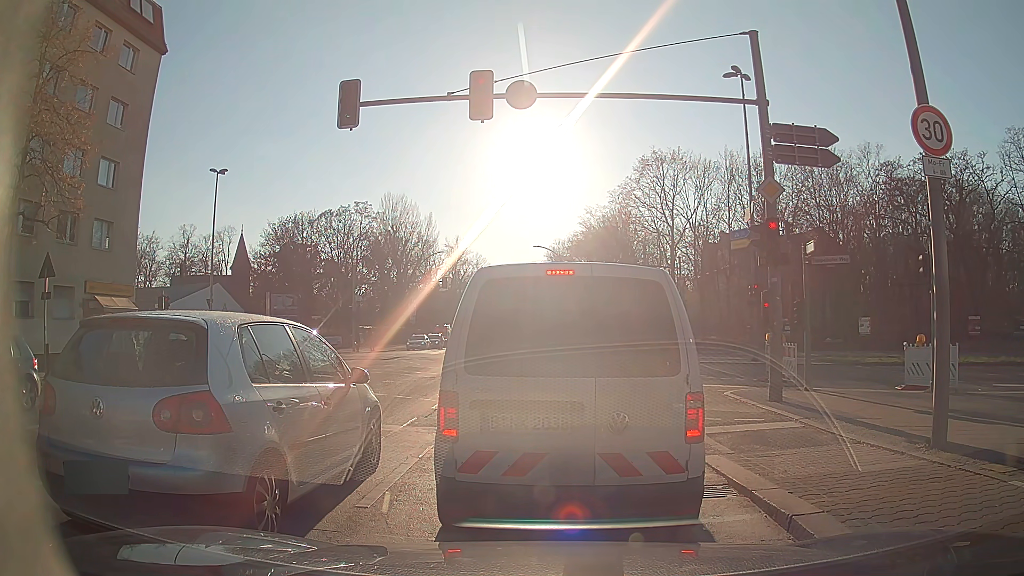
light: Day
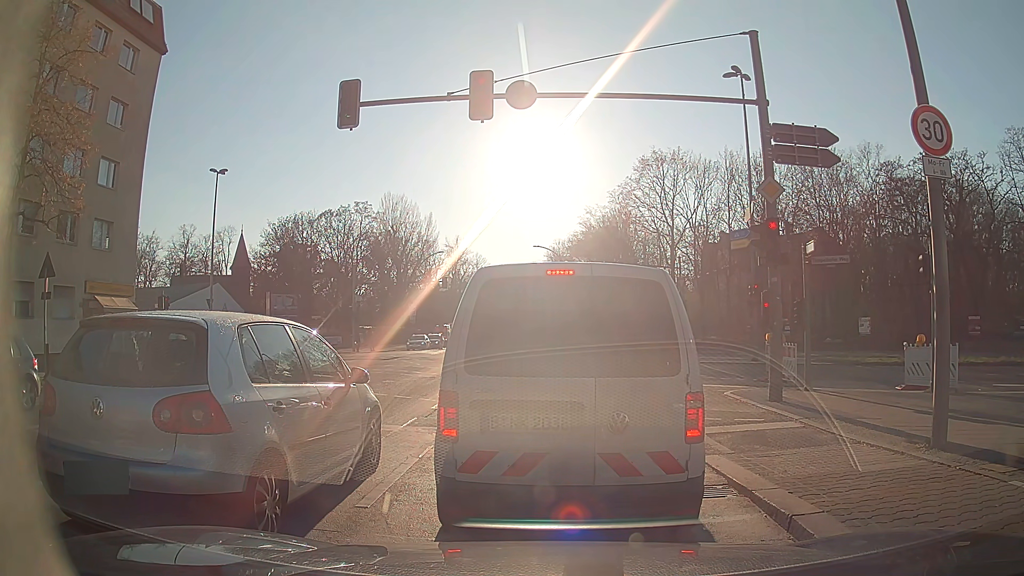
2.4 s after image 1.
(0.0, 0.0) m; 0°
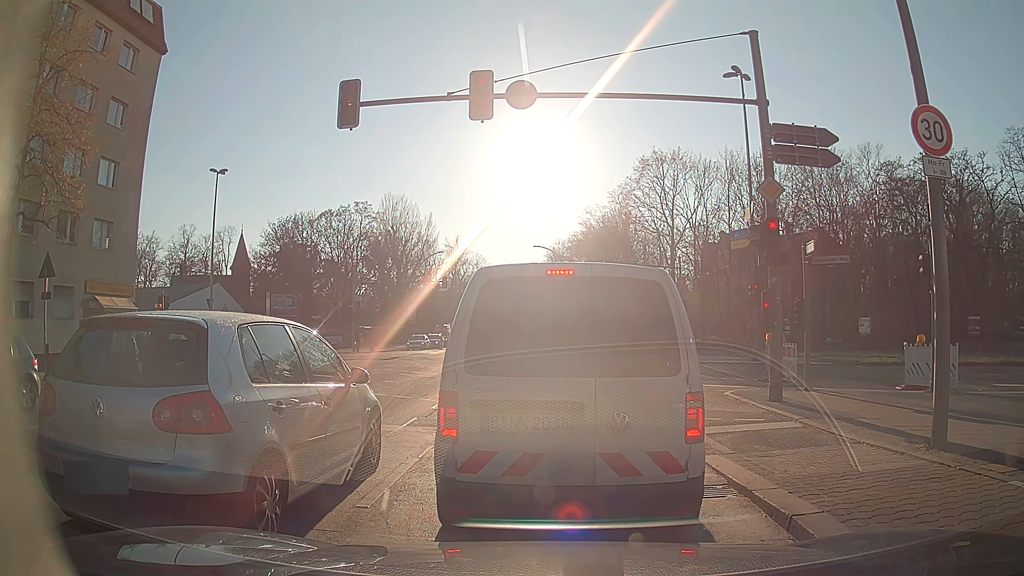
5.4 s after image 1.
(0.0, 0.0) m; 0°
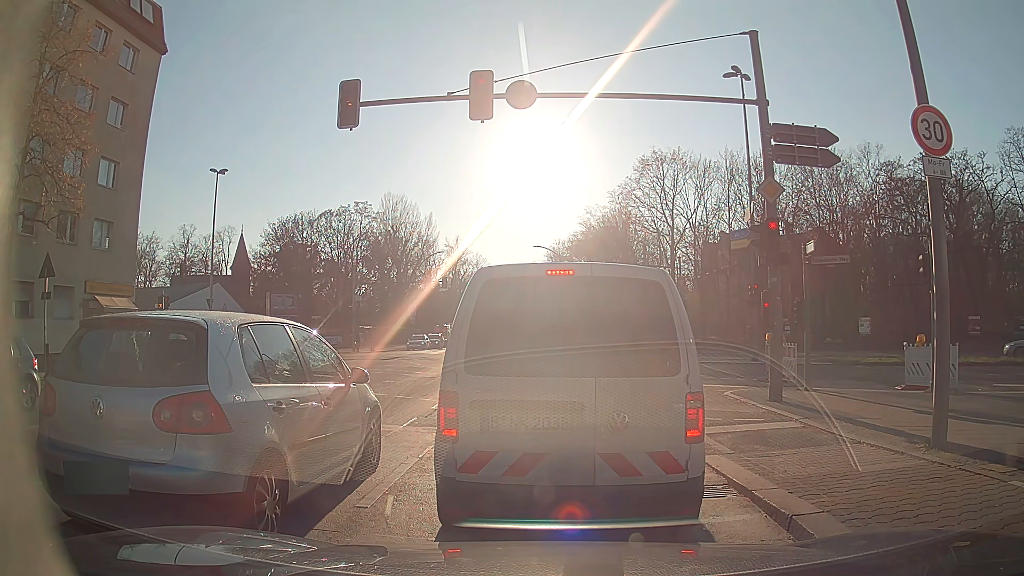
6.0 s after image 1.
(0.0, 0.0) m; 0°
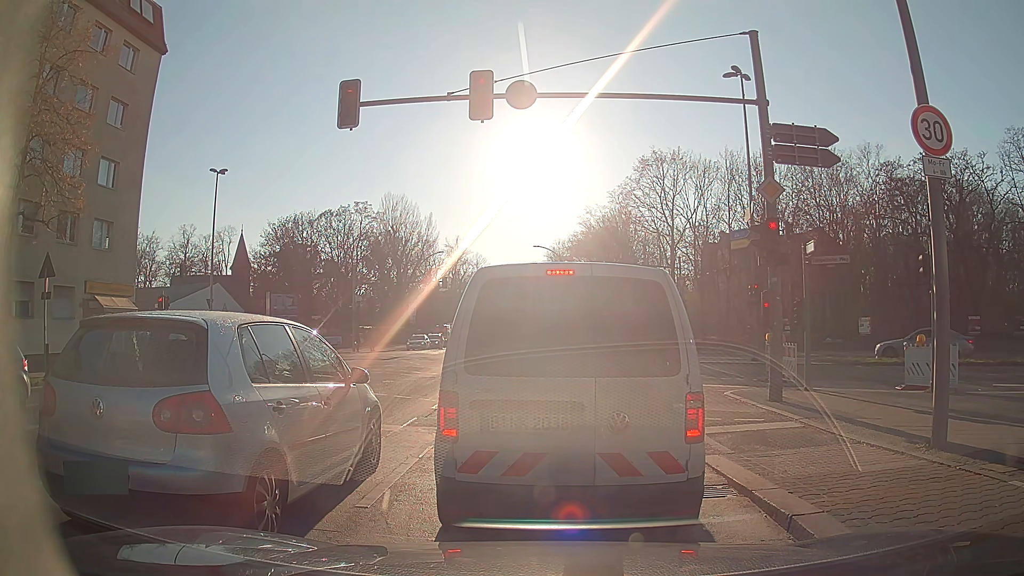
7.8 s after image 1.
(0.0, 0.0) m; 0°
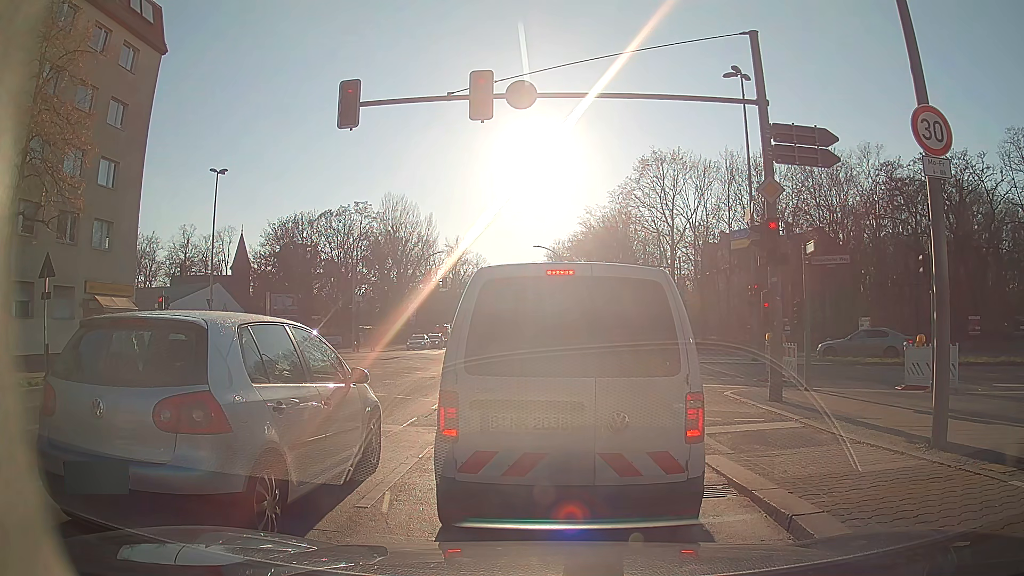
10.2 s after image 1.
(0.0, 0.0) m; 0°
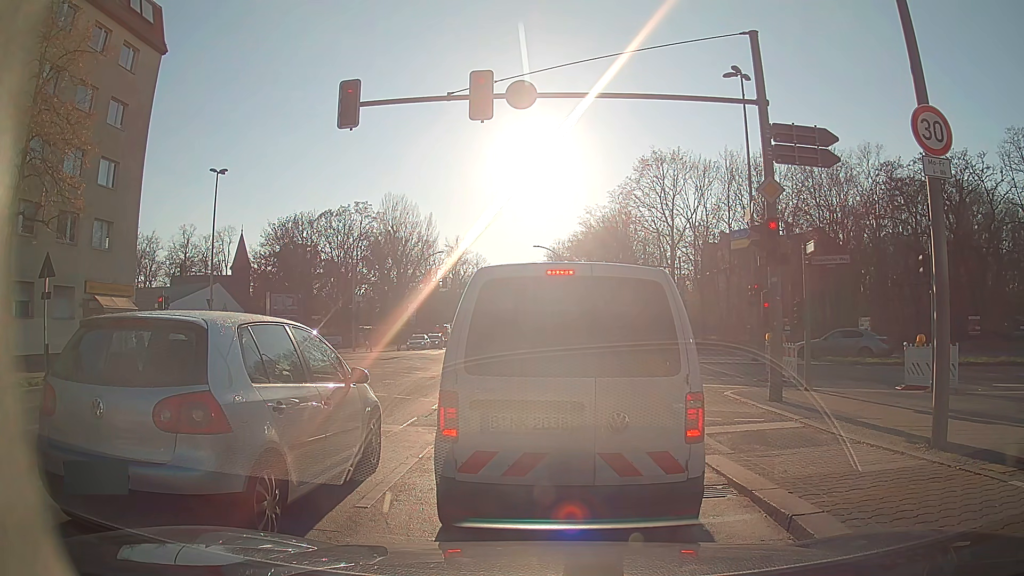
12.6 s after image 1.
(0.0, 0.0) m; 0°
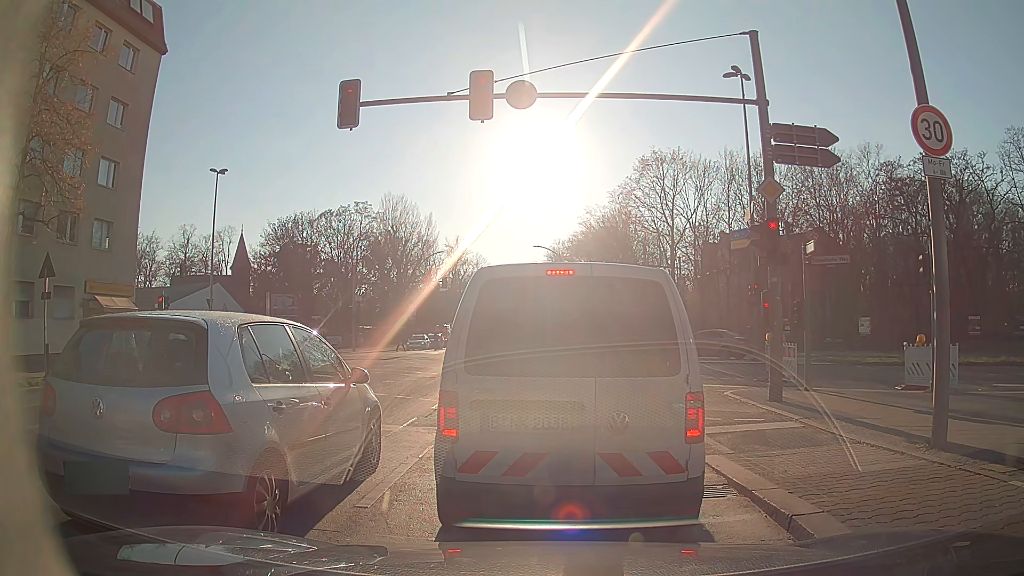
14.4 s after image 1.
(0.0, 0.0) m; 0°
(0, +10) (0, +20) (0, +30) (0, +40) (-1, +50) (-1, +60) (-1, +70) (-1, +80) (-1, +90) (-2, +100) m
